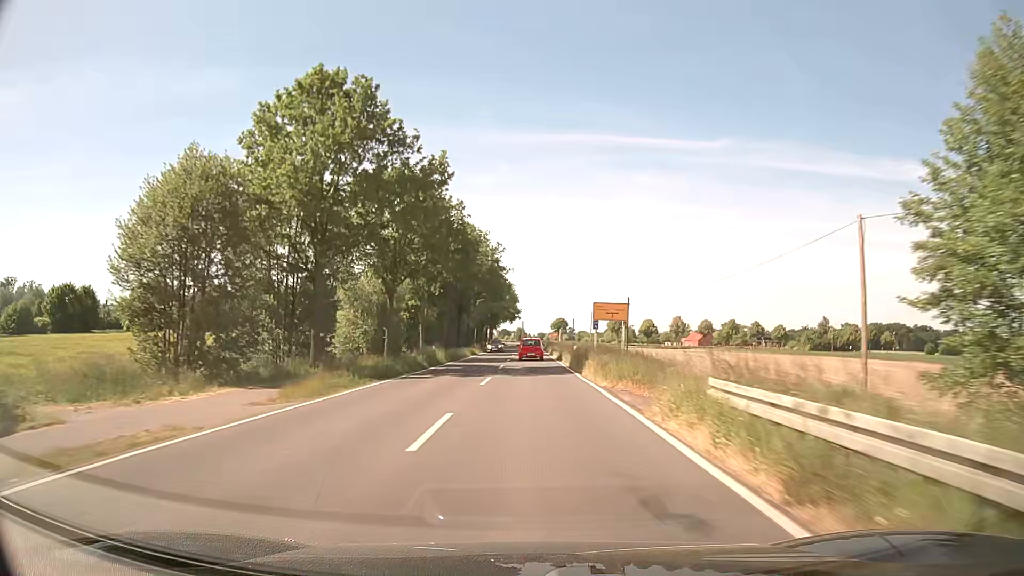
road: secondary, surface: asphalt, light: Day
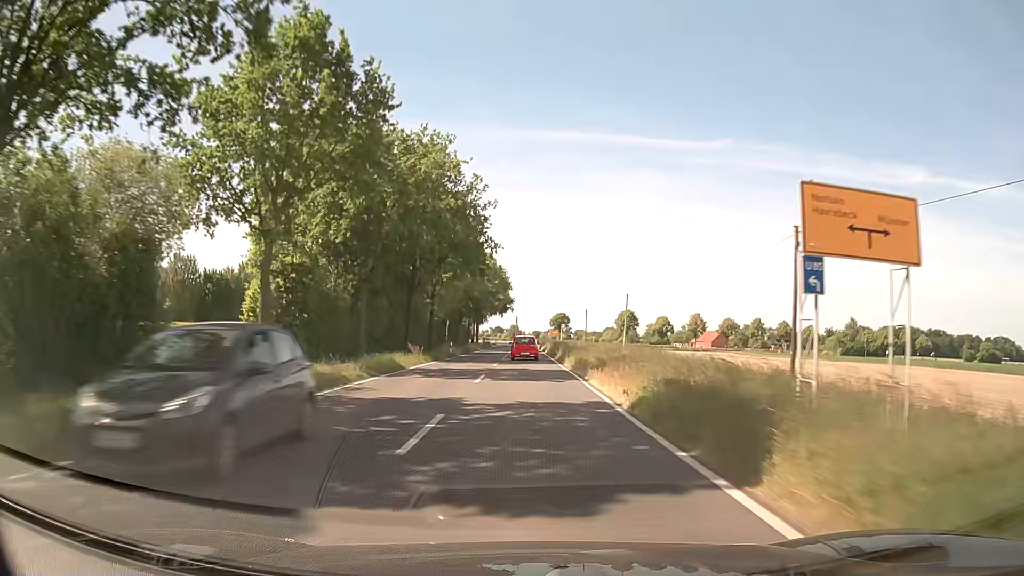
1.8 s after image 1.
(+0.1, +37.4) m; +1°
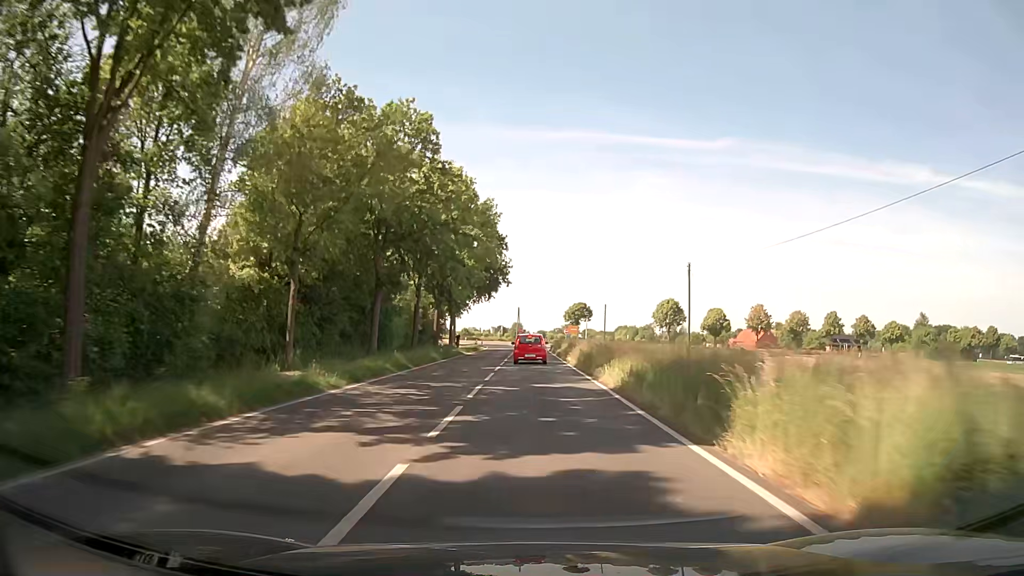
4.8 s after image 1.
(-0.3, +59.8) m; 0°
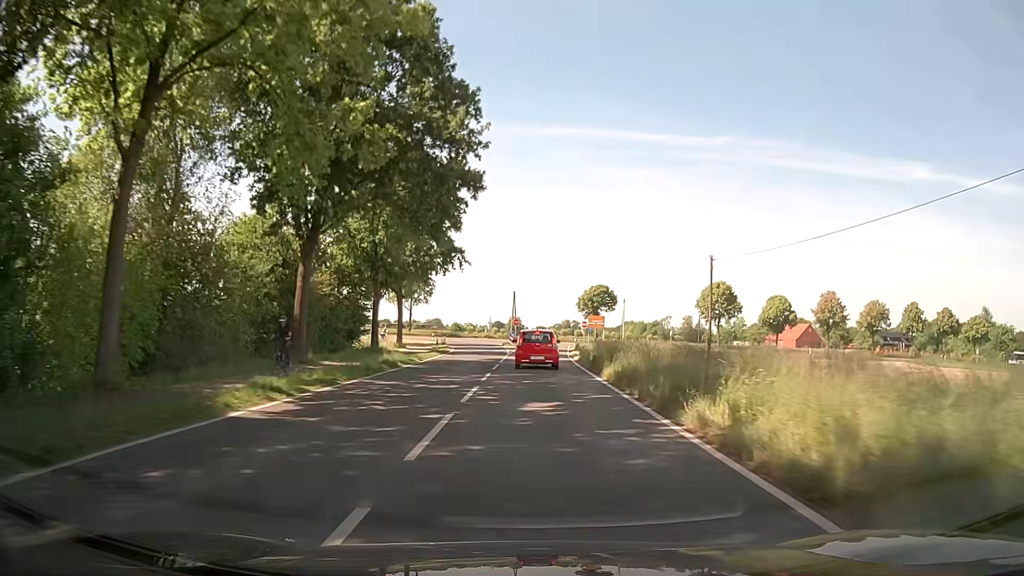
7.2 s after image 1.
(0.0, +43.5) m; 0°
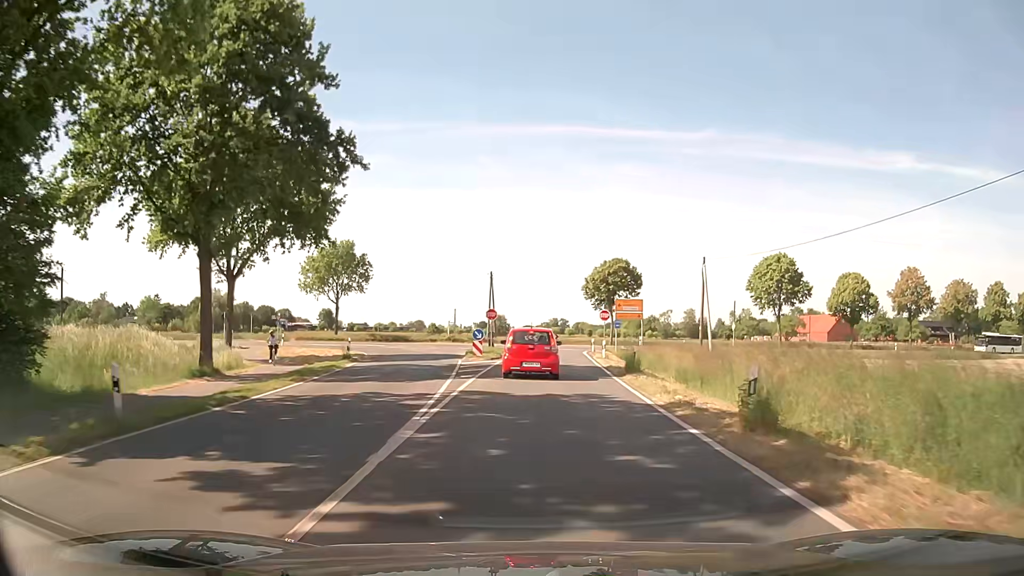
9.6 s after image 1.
(+0.2, +35.0) m; +1°
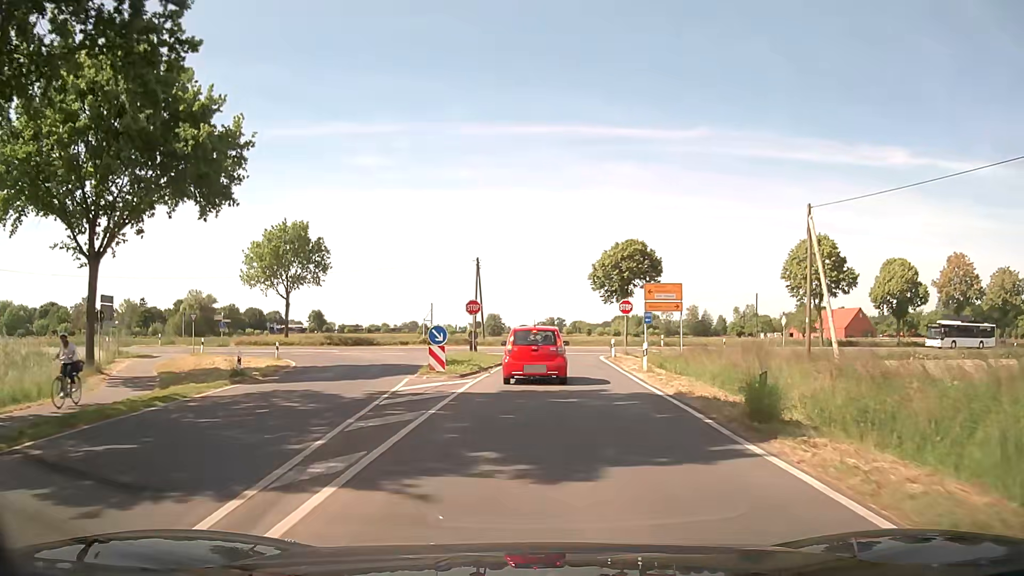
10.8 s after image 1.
(+0.1, +13.8) m; +1°
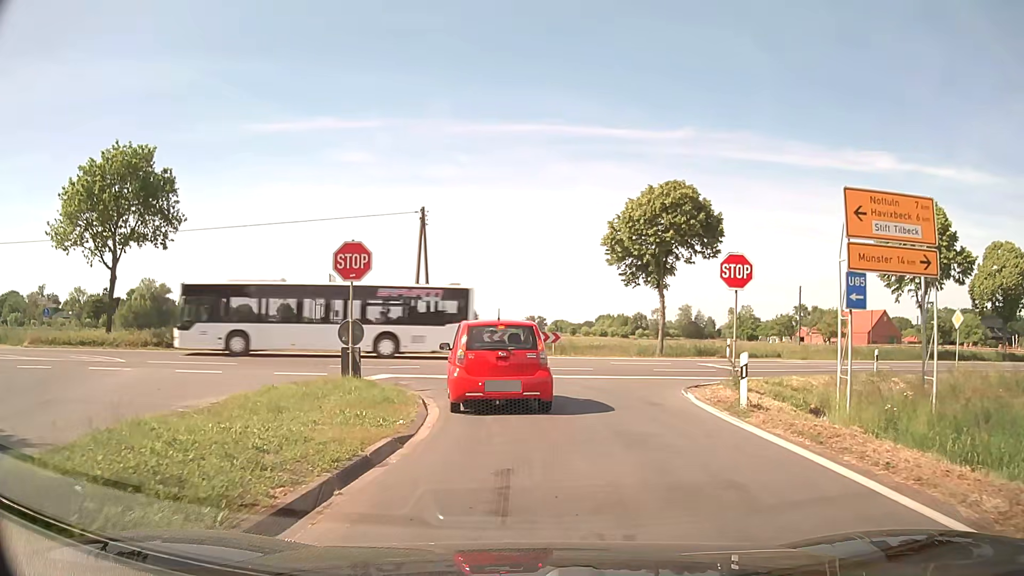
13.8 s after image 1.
(+0.2, +23.8) m; +2°
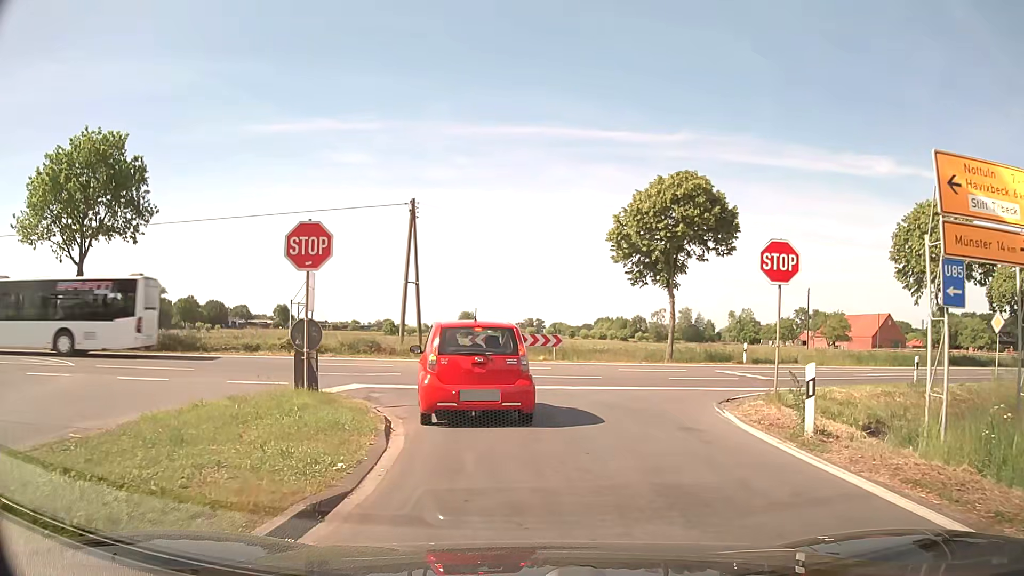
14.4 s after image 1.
(0.0, +3.0) m; 0°
(0, +10) (-4, +19) (-14, +22) (-24, +21) (-33, +19) (-43, +16) (-52, +13) (-62, +11) (-72, +8) (-81, +5) m
